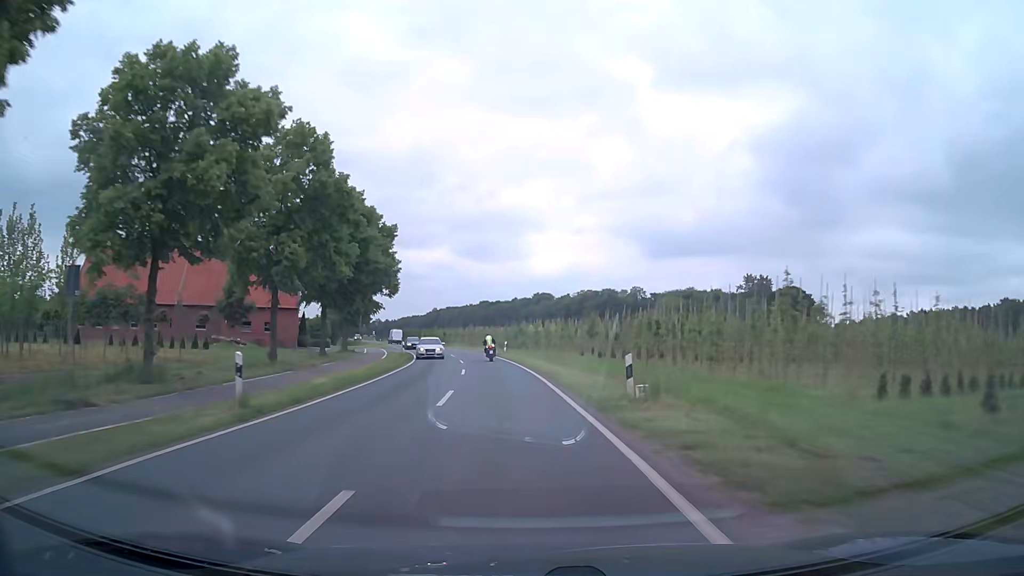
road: secondary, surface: asphalt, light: Day
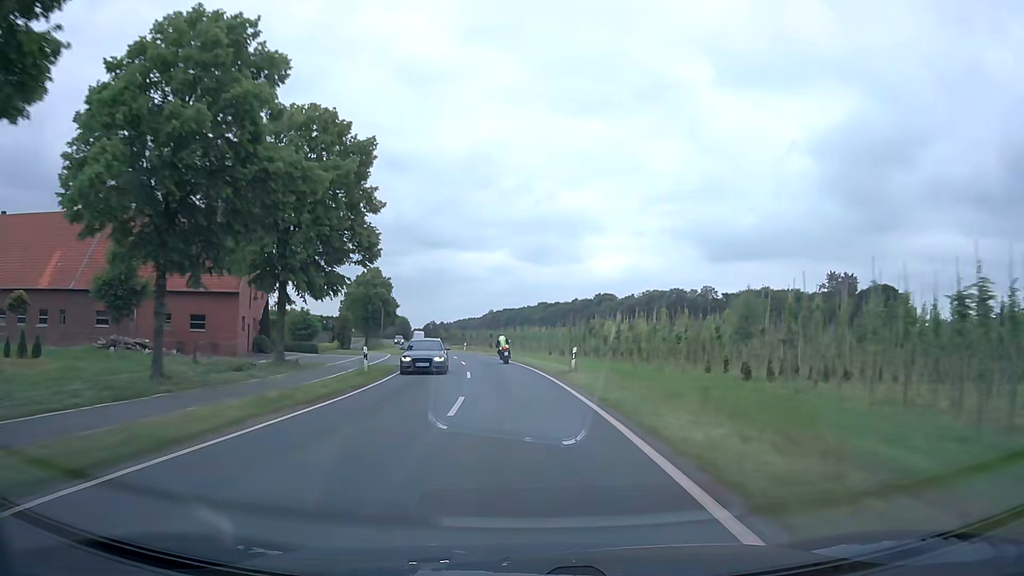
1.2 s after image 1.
(-1.1, +25.7) m; -5°
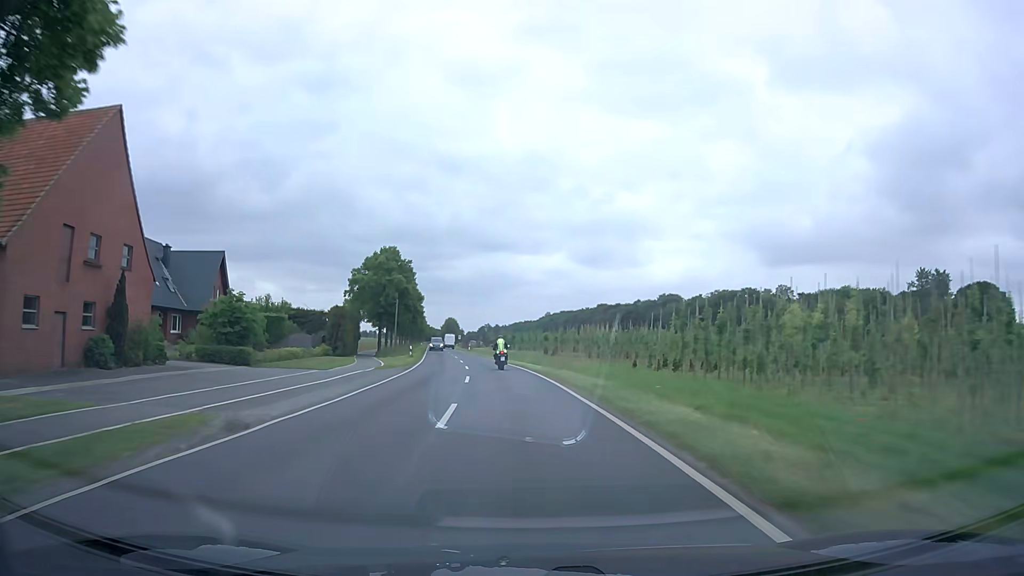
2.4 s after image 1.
(-1.0, +25.6) m; -5°
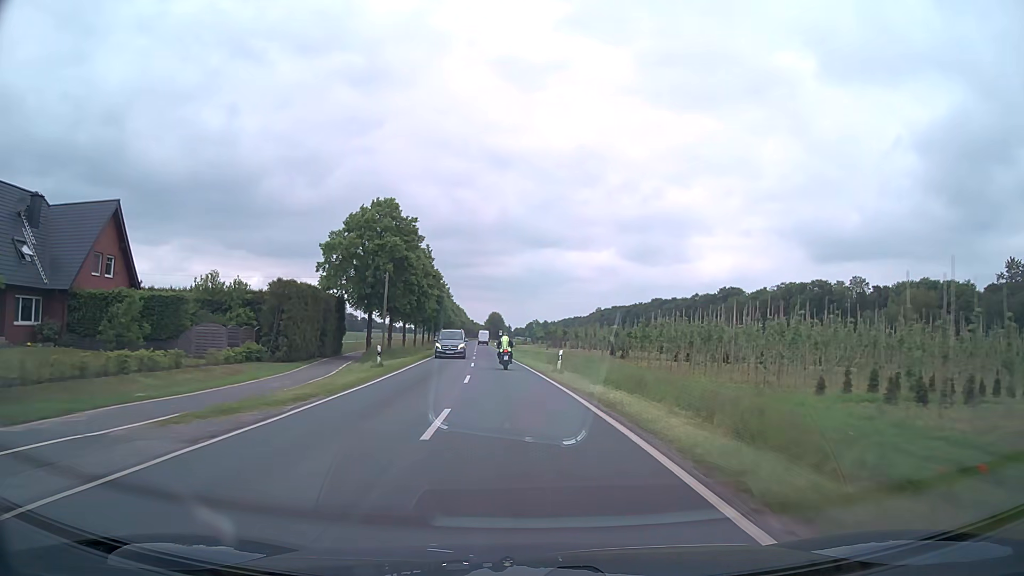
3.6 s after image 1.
(-1.1, +25.2) m; -4°
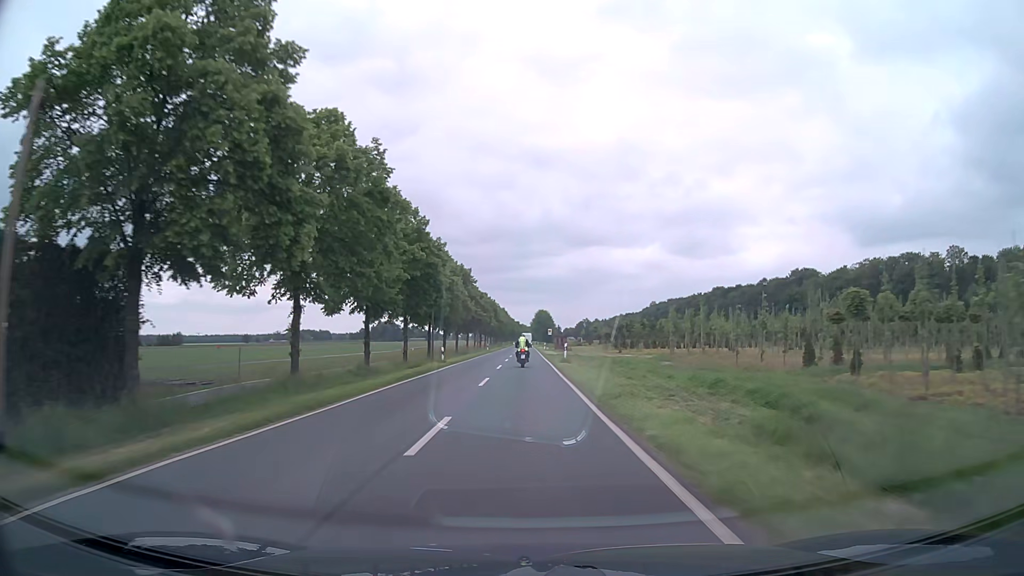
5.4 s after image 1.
(-1.5, +37.2) m; -4°
